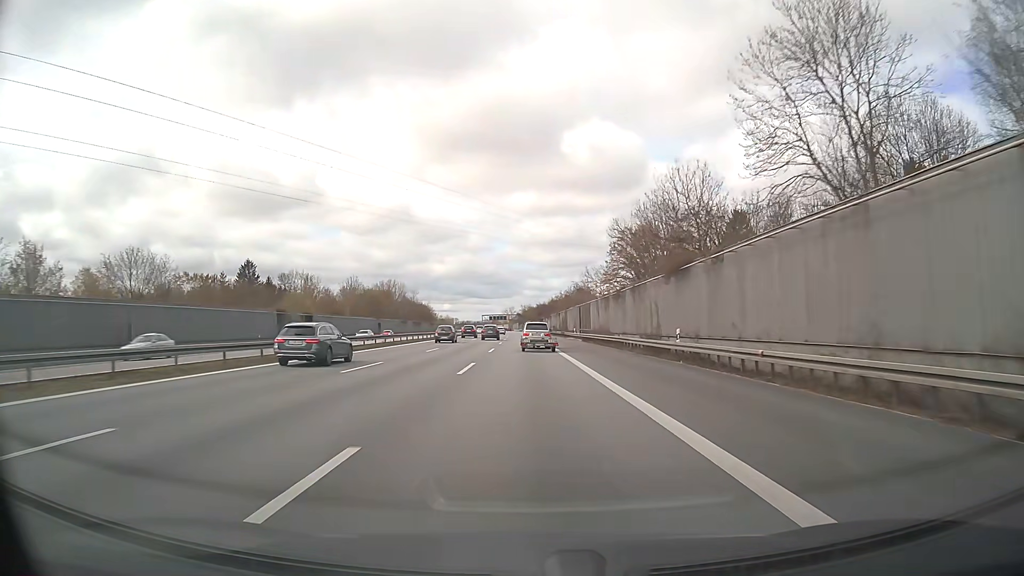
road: motorway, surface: asphalt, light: Day
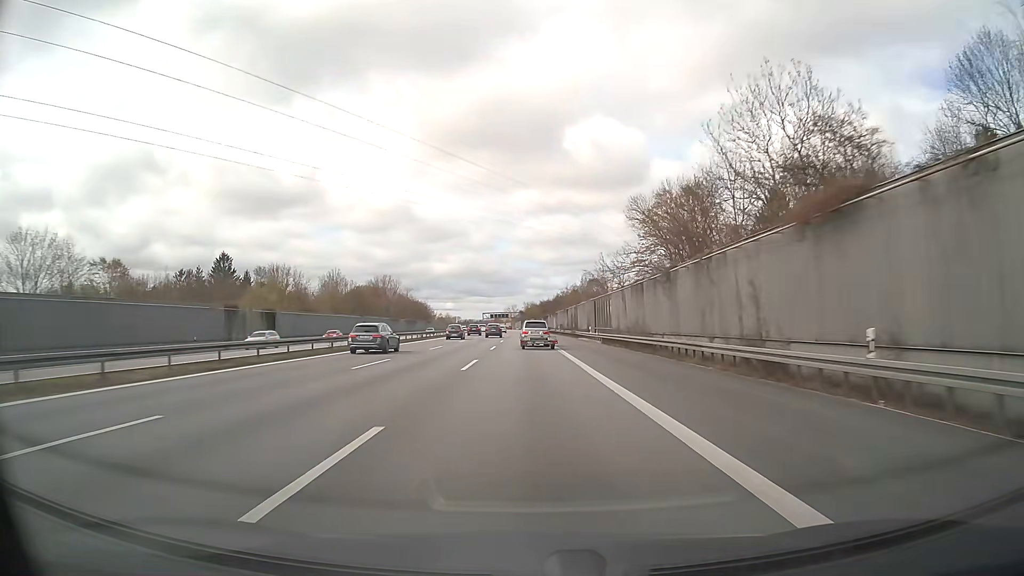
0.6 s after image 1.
(0.0, +16.7) m; 0°
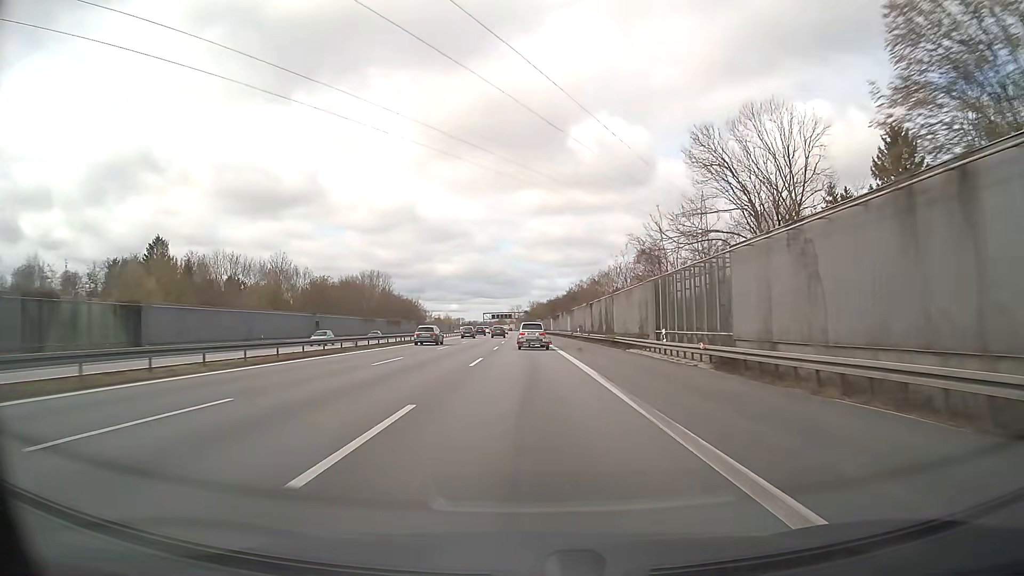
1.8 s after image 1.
(-0.1, +33.4) m; 0°
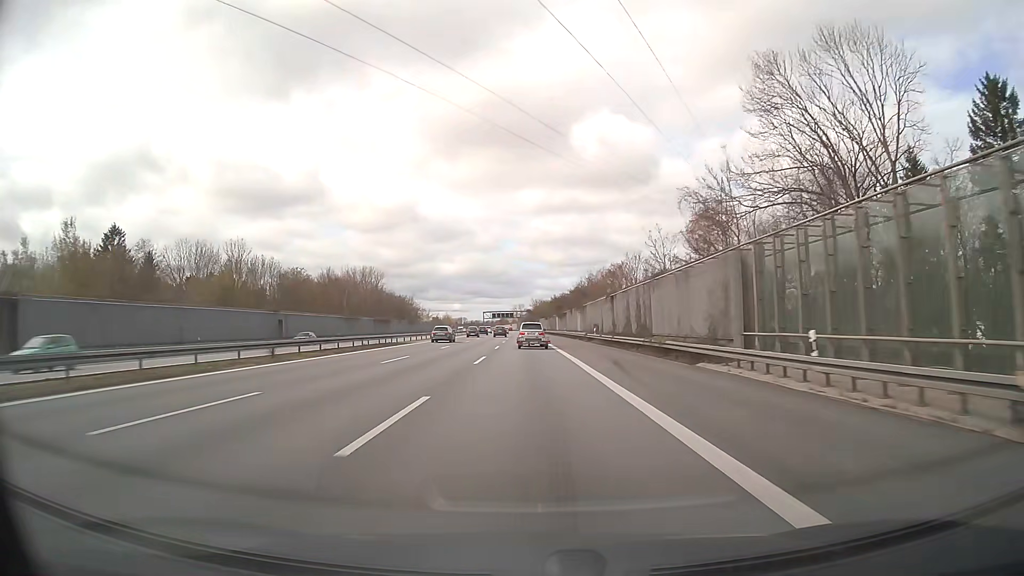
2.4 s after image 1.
(0.0, +16.7) m; 0°
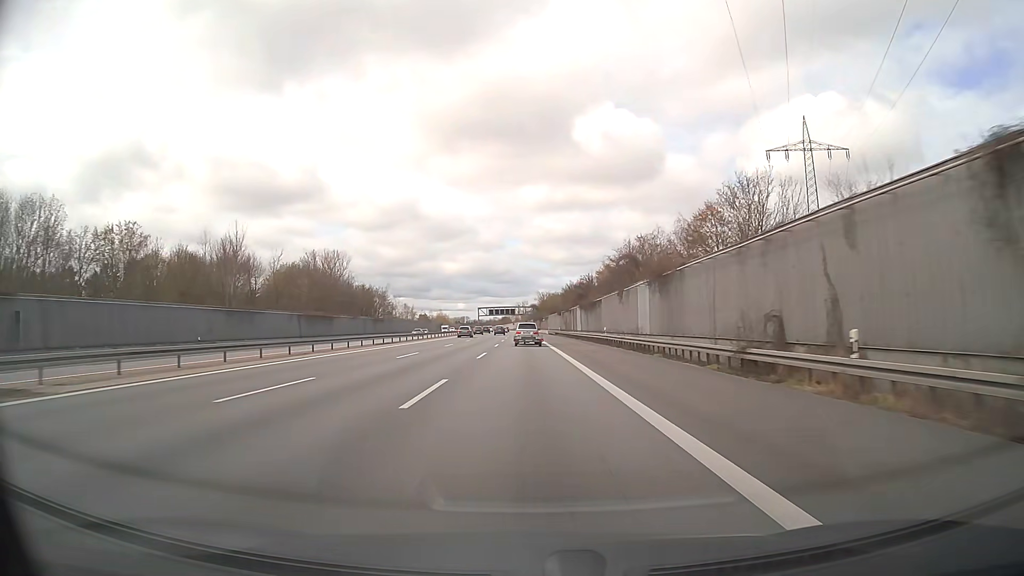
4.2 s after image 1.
(-0.2, +50.0) m; 0°
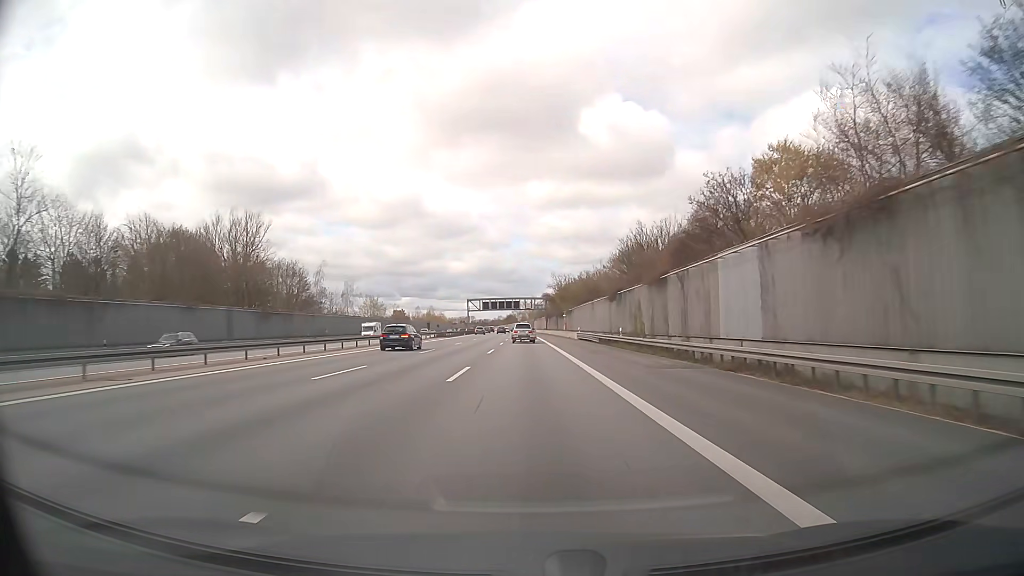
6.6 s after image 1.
(-0.7, +66.6) m; -1°
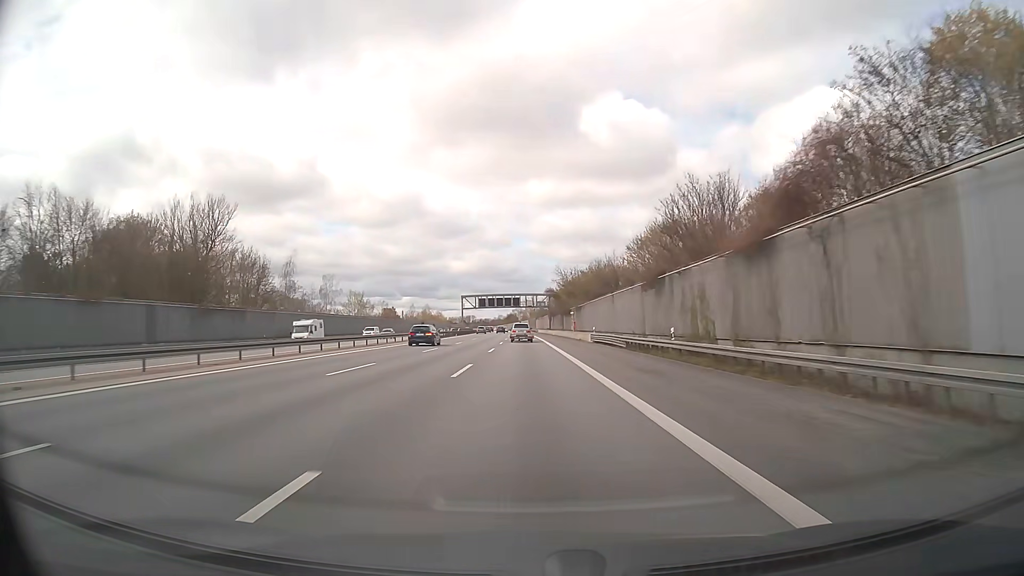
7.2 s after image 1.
(0.0, +16.6) m; 0°
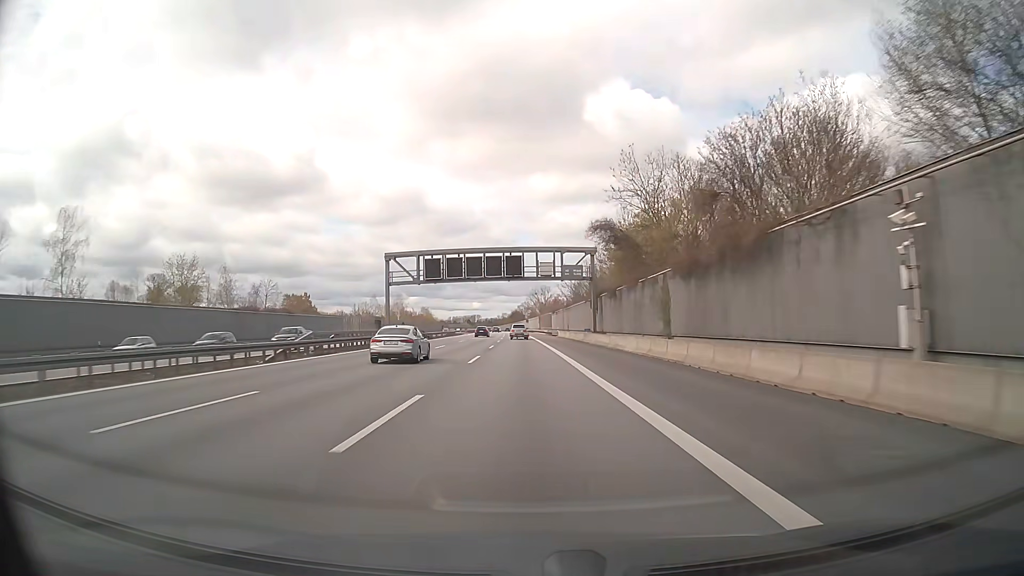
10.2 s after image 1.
(-0.5, +83.1) m; -1°
(0, +10) (0, +20) (0, +30) (0, +40) (0, +50) (0, +60) (0, +70) (0, +80) (-1, +90) (-1, +100) m
